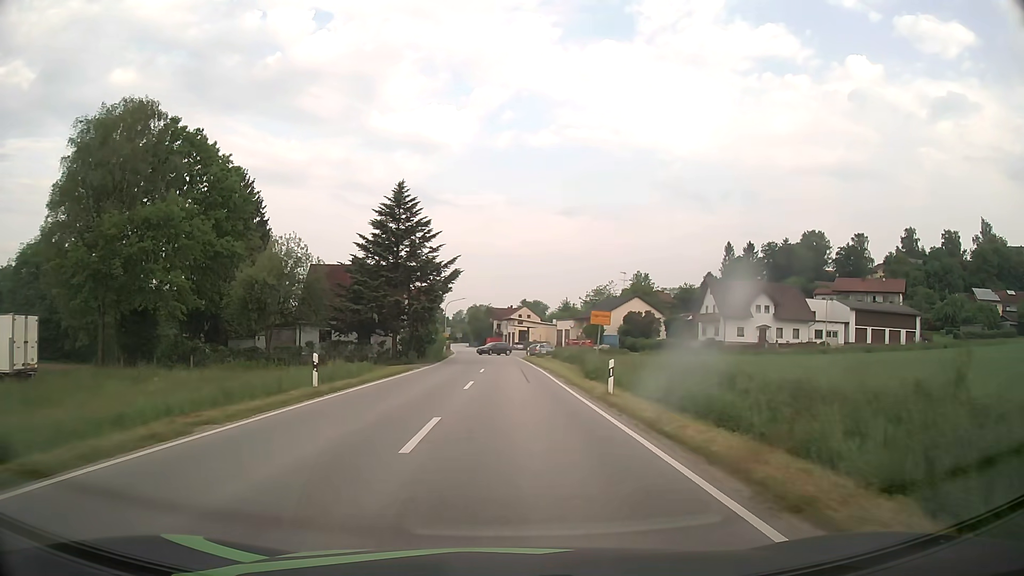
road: secondary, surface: asphalt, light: Day
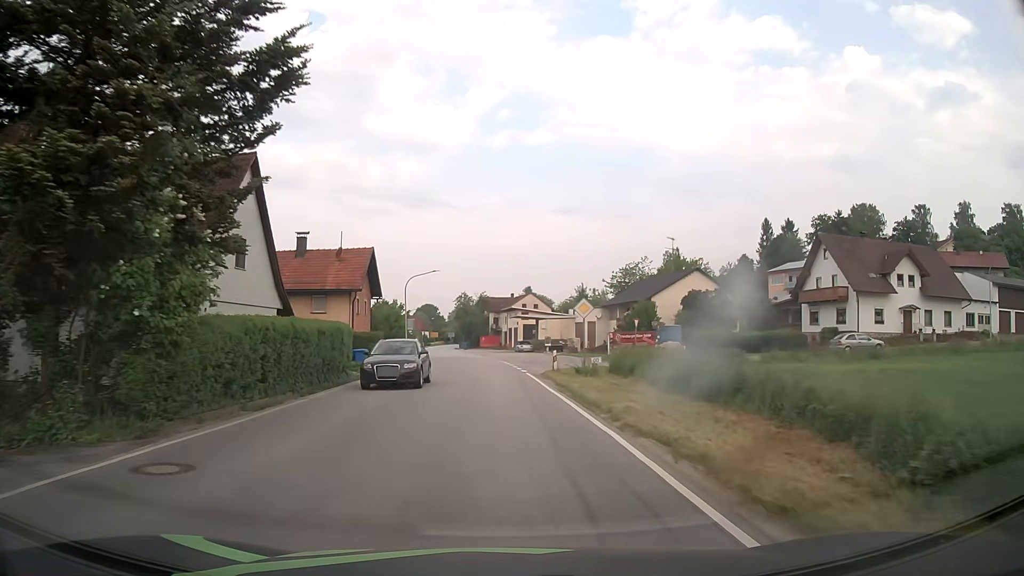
(+0.2, +36.5) m; 0°
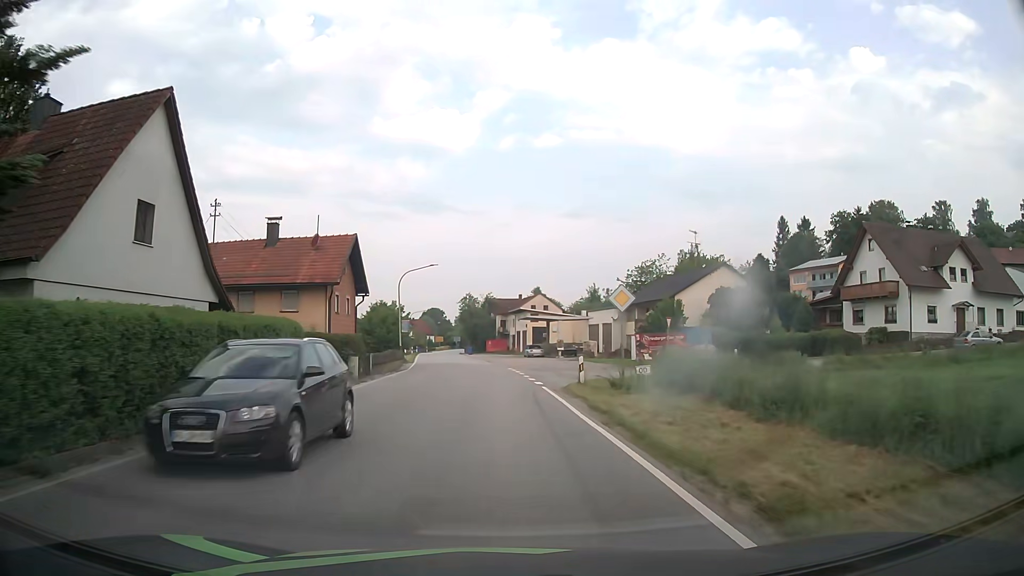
(0.0, +7.3) m; -1°
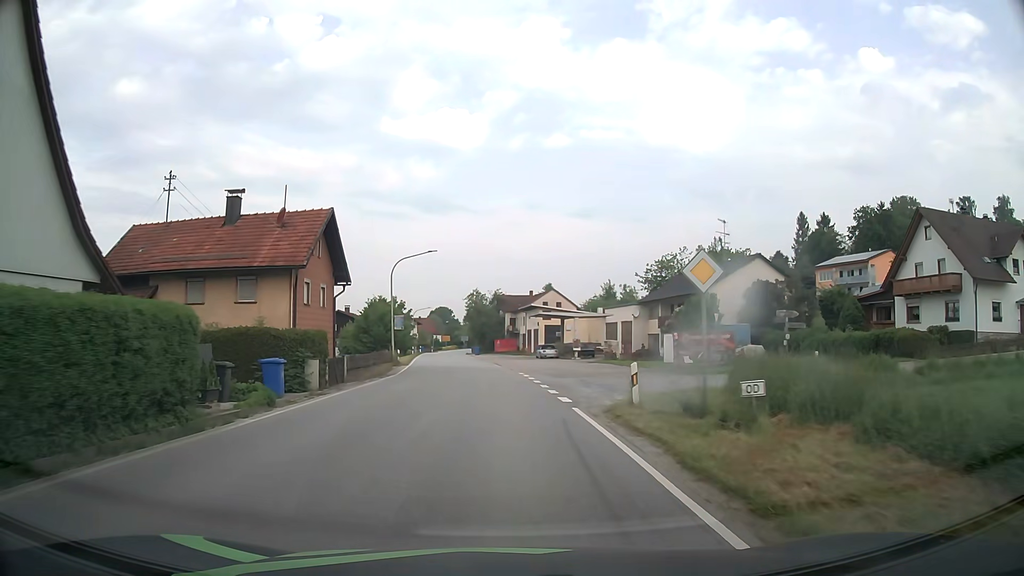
(-0.1, +7.4) m; -1°
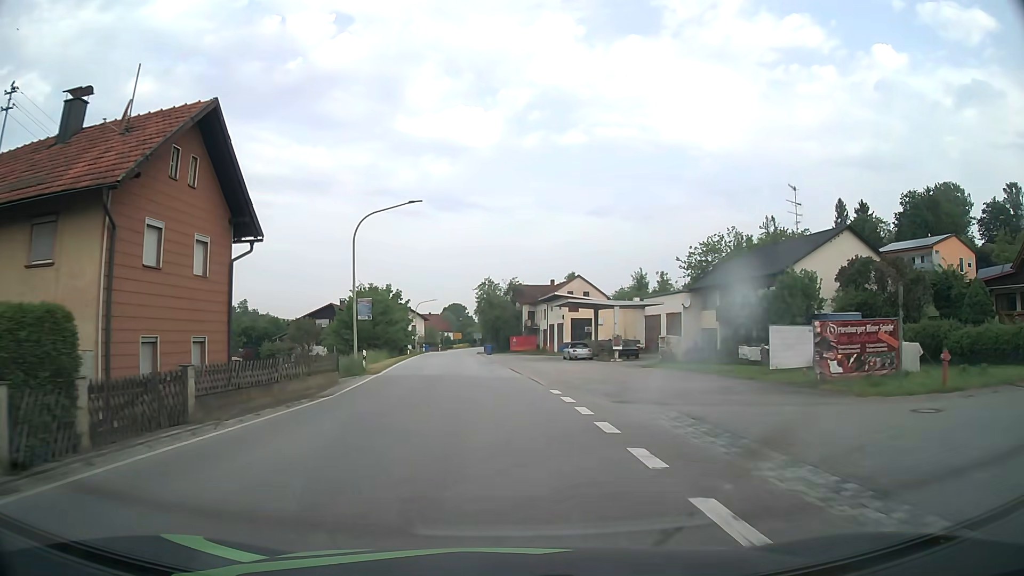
(-0.2, +14.9) m; -1°
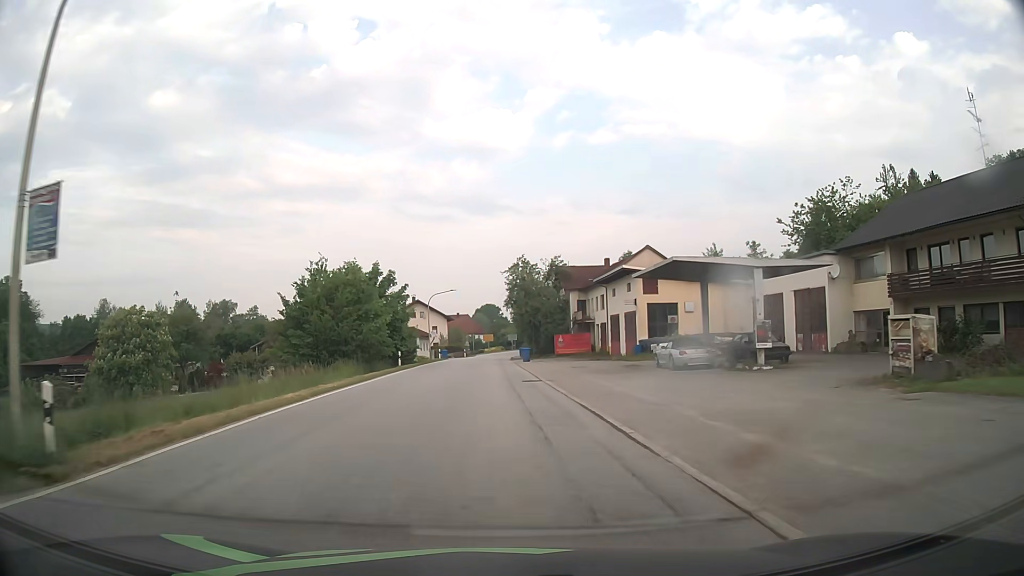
(-0.6, +22.6) m; -3°
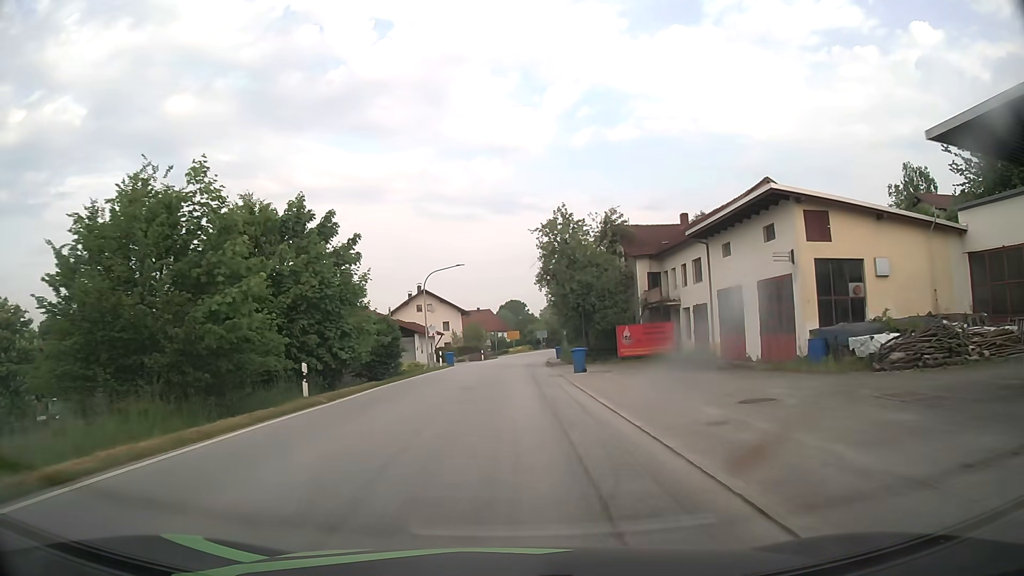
(-0.7, +22.6) m; -3°
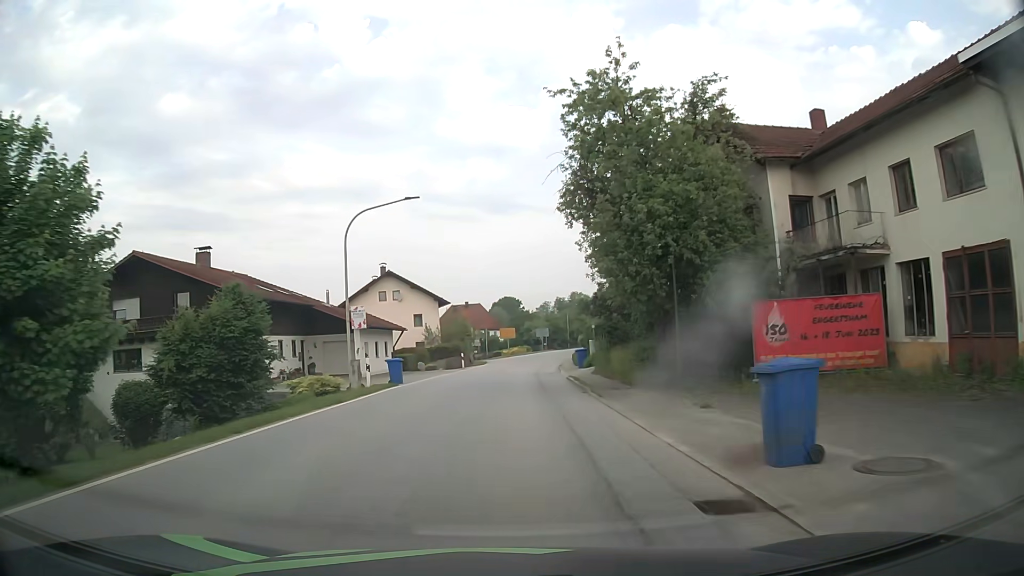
(0.0, +22.7) m; 0°
(0, +10) (0, +20) (0, +30) (+1, +40) (+2, +50) (+3, +60) (+2, +70) (-1, +79) (-6, +88) (-12, +96) m
